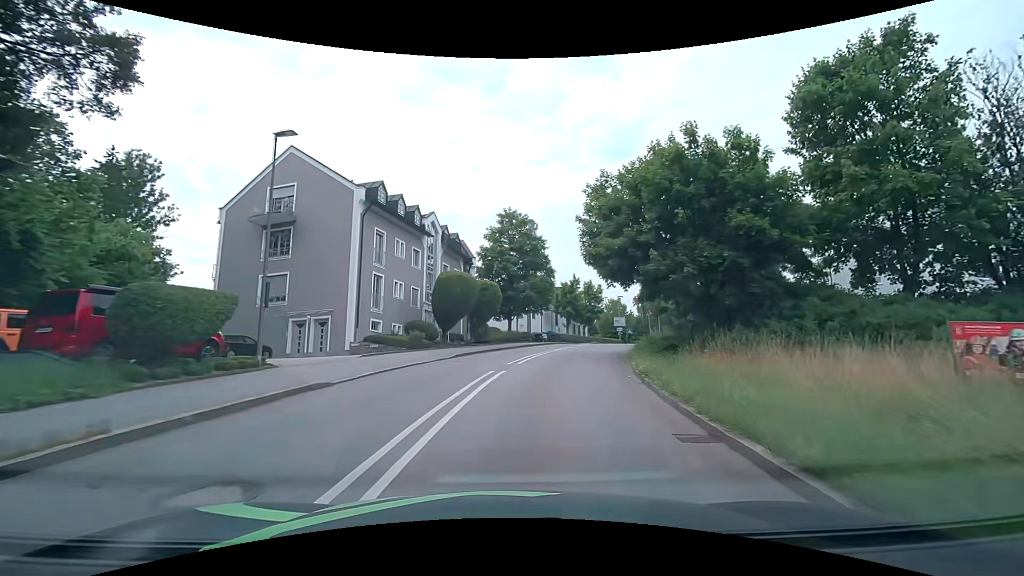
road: tertiary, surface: asphalt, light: Day
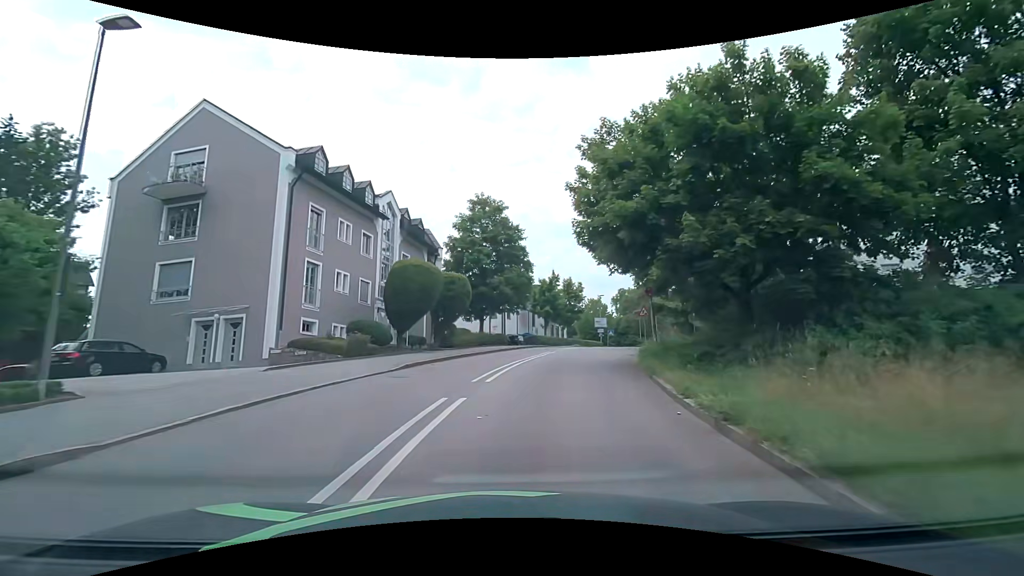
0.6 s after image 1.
(+0.2, +6.1) m; +3°
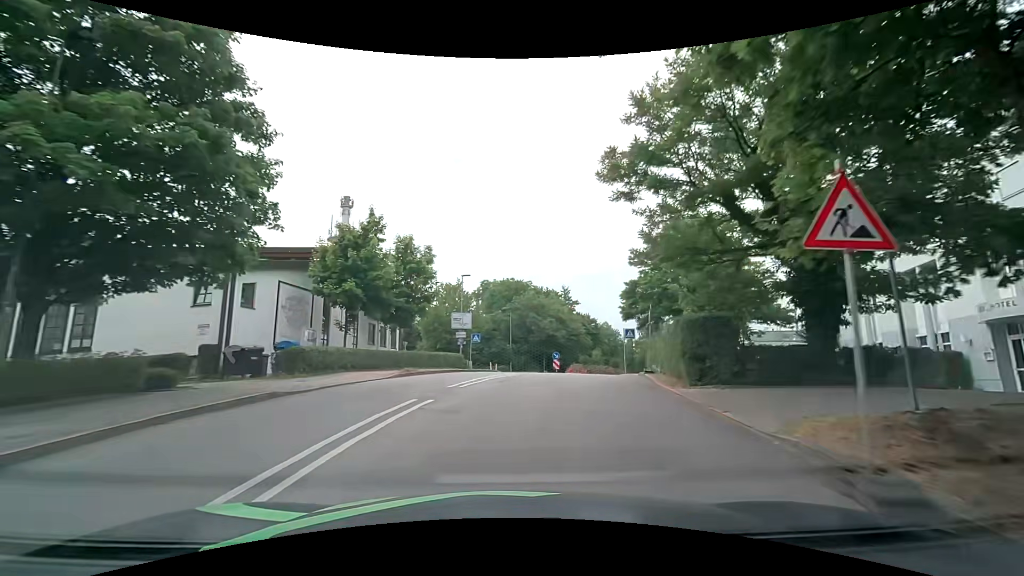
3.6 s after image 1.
(+4.3, +30.3) m; +17°
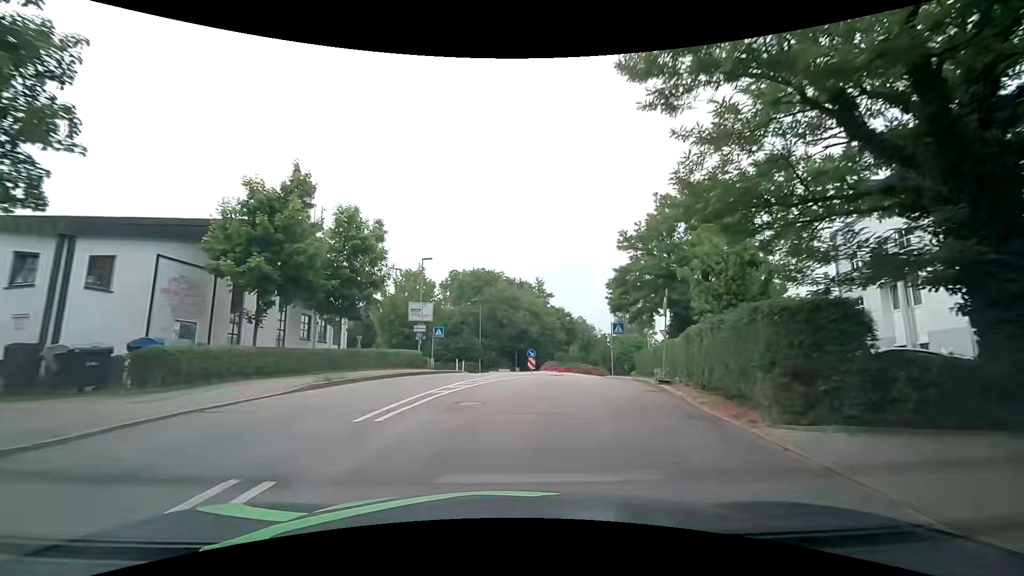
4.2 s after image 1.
(+0.1, +6.2) m; +3°
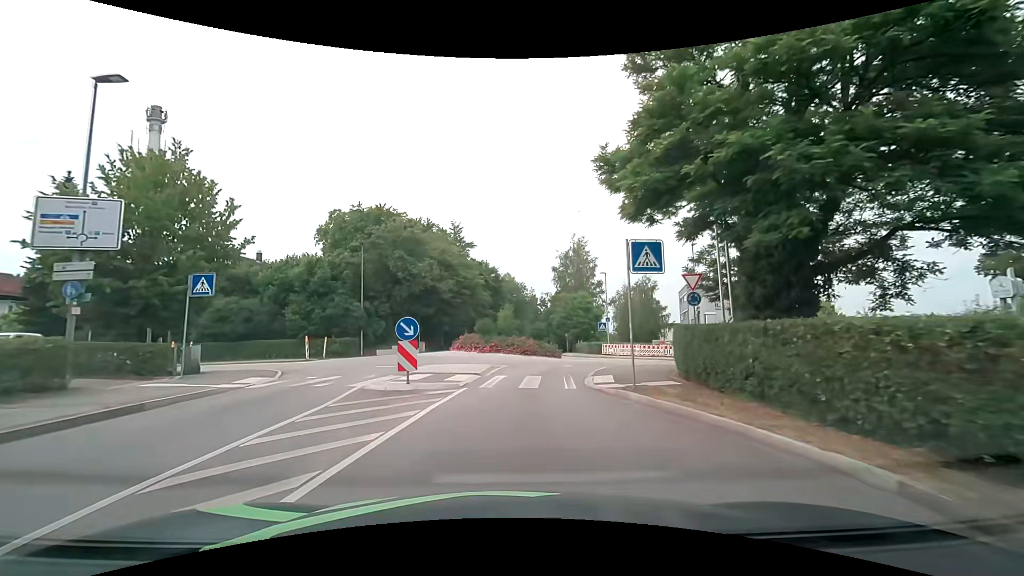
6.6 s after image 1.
(+2.0, +21.7) m; +9°
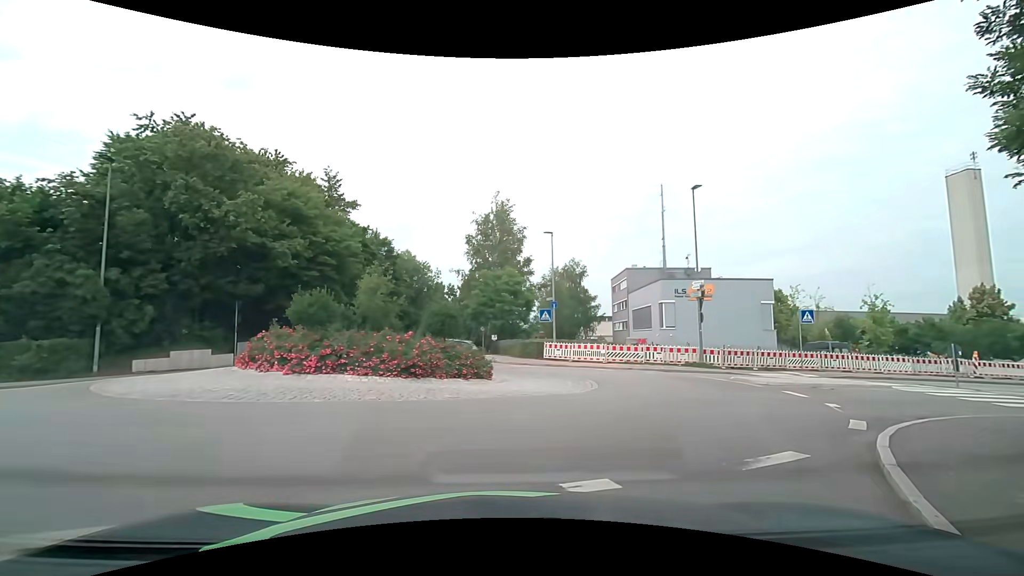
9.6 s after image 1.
(+0.8, +18.3) m; +10°
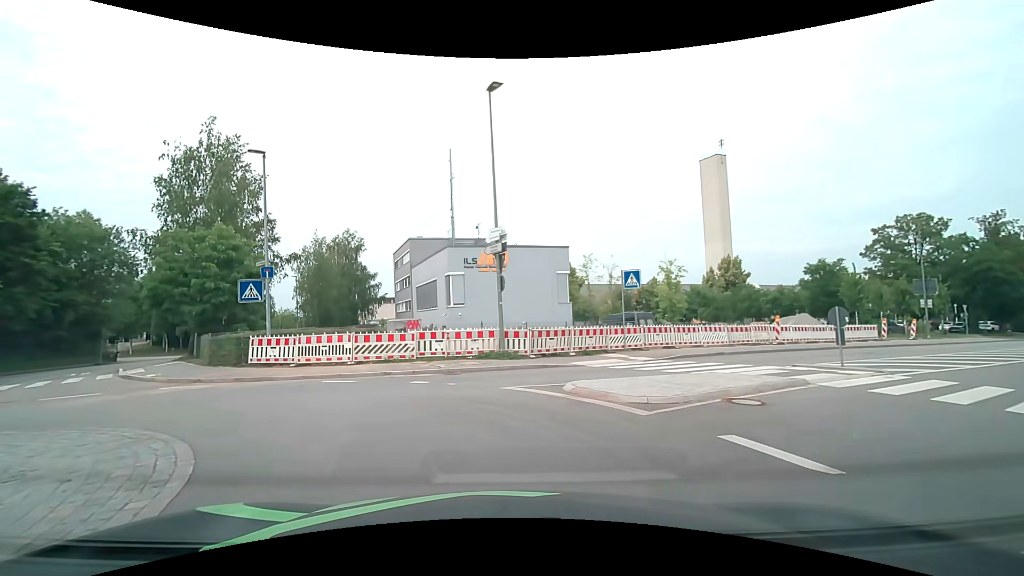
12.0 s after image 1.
(+3.0, +10.9) m; +24°
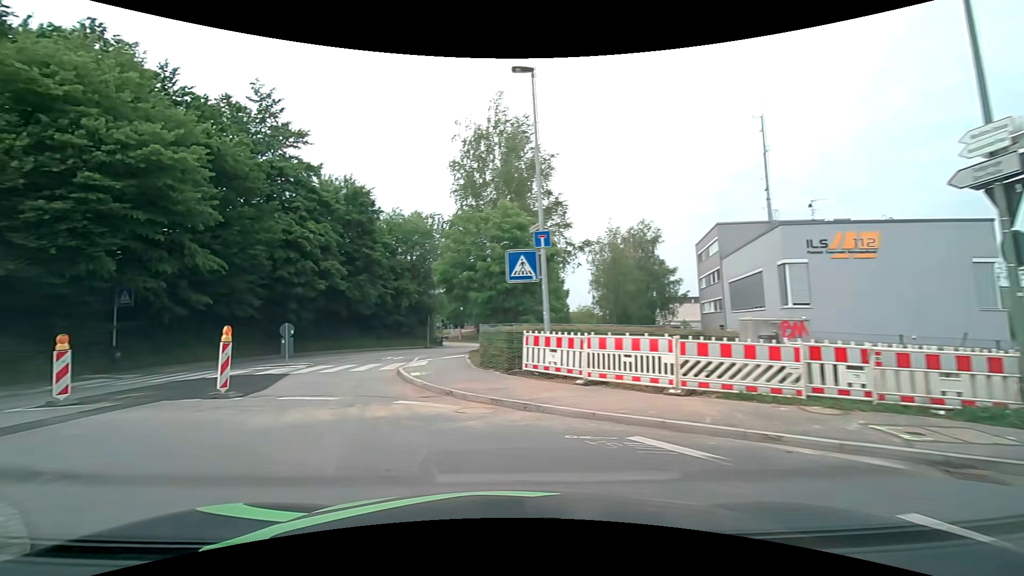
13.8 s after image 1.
(-1.9, +7.8) m; -33°
(-5, +8) (-14, +8) (-24, +5) (-34, +3) (-44, +3) (-54, +3) (-64, +4) (-74, +4) (-84, +5) (-94, +5) m
